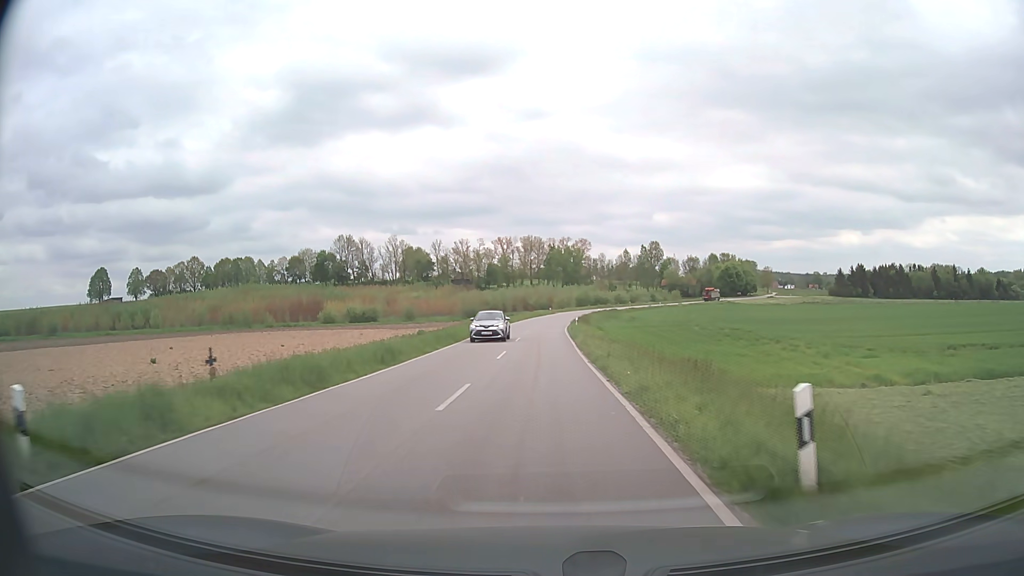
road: tertiary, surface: asphalt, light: Day
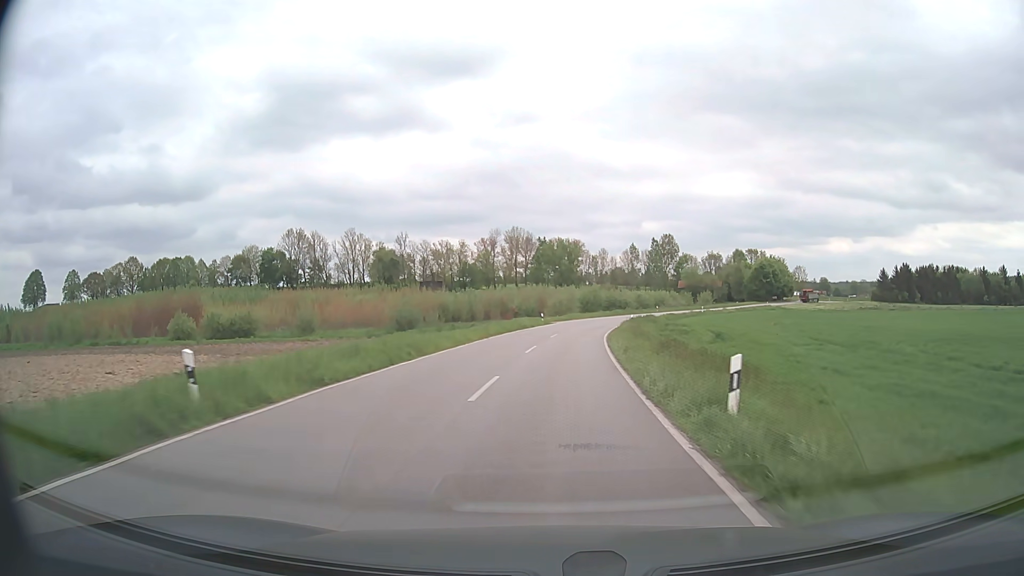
(0.0, +47.8) m; +1°
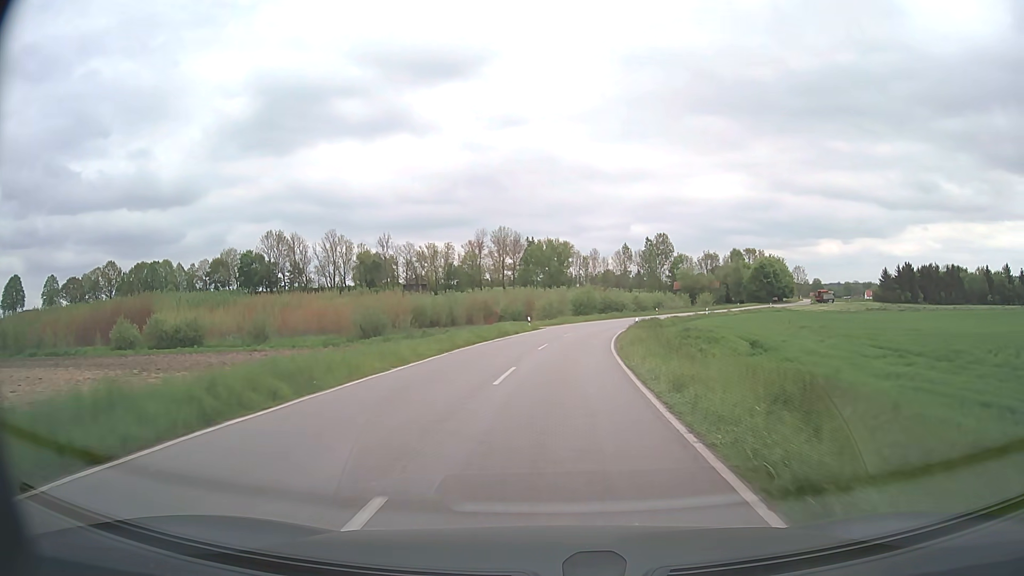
(+0.1, +9.4) m; +1°
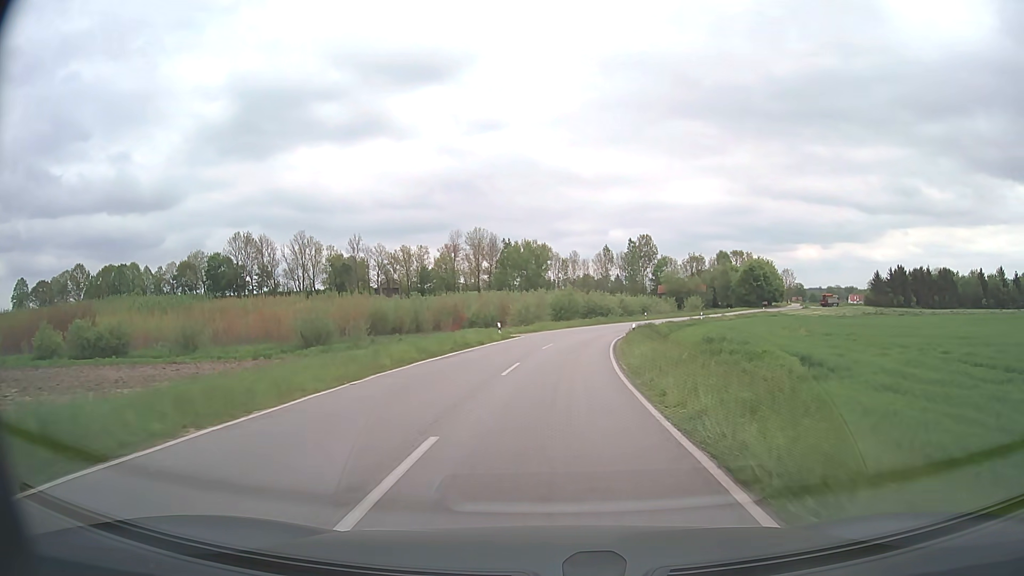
(+0.1, +9.4) m; +2°
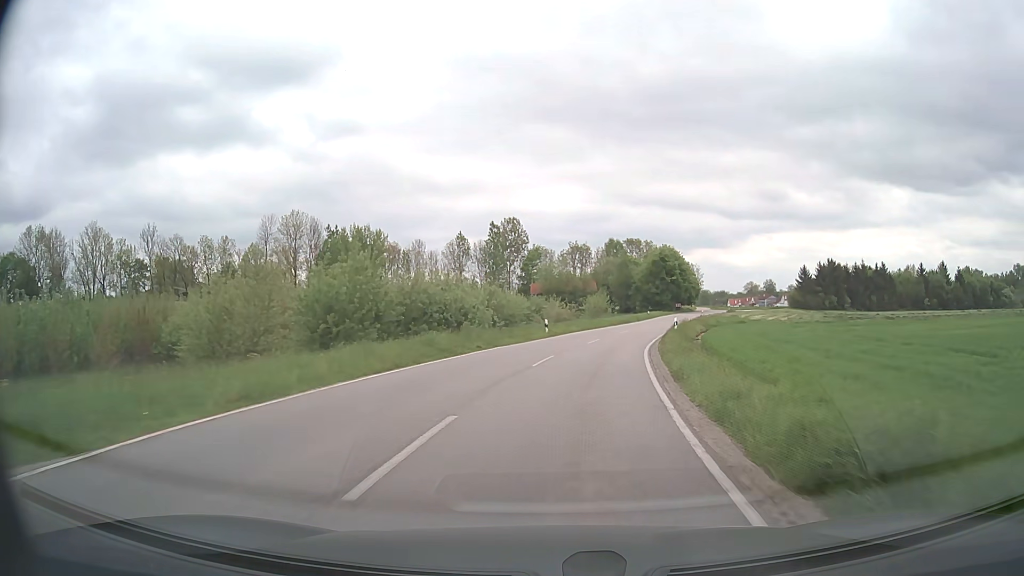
(+4.0, +46.4) m; +12°
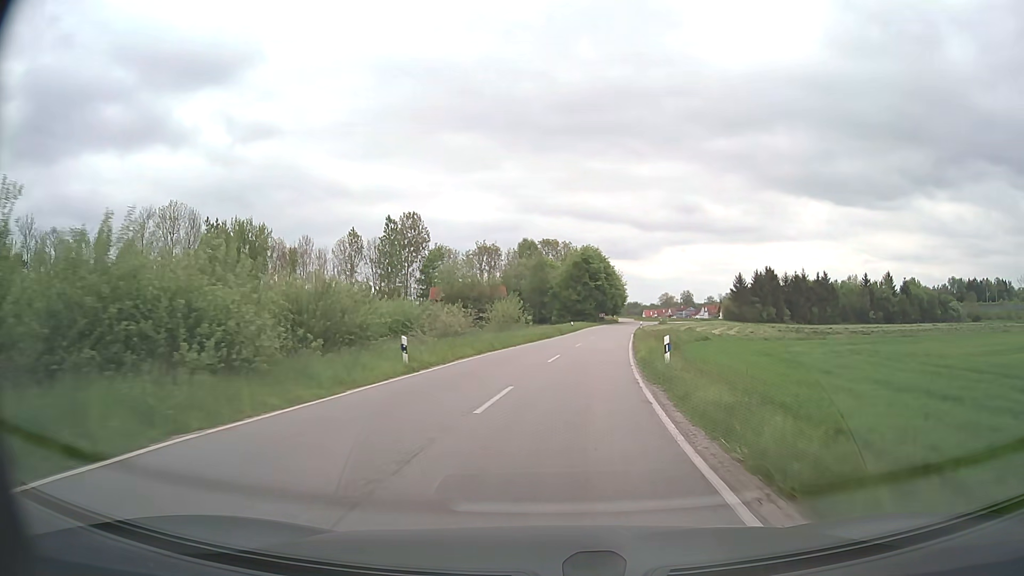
(+1.2, +18.7) m; +7°
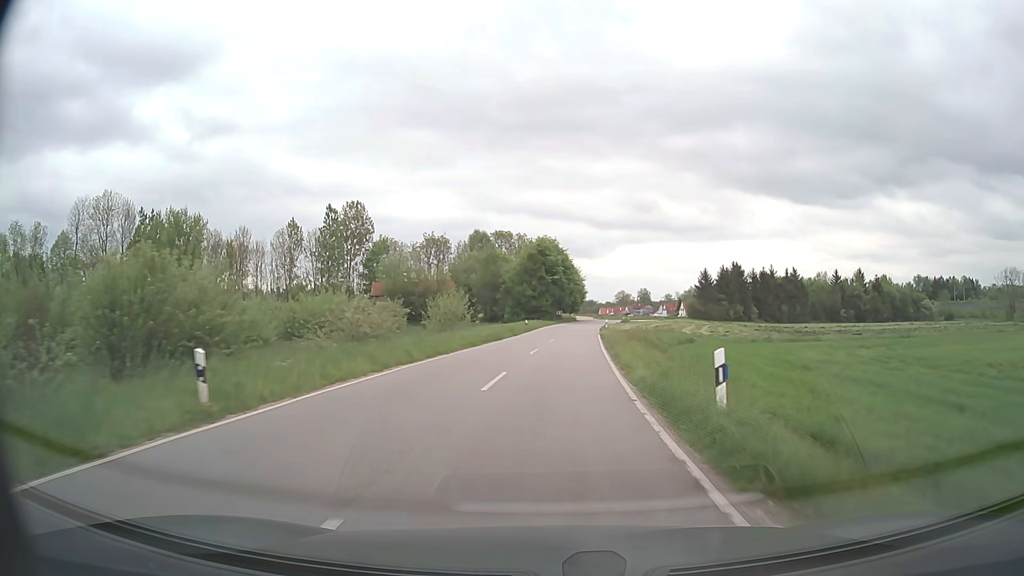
(+0.3, +9.4) m; +4°
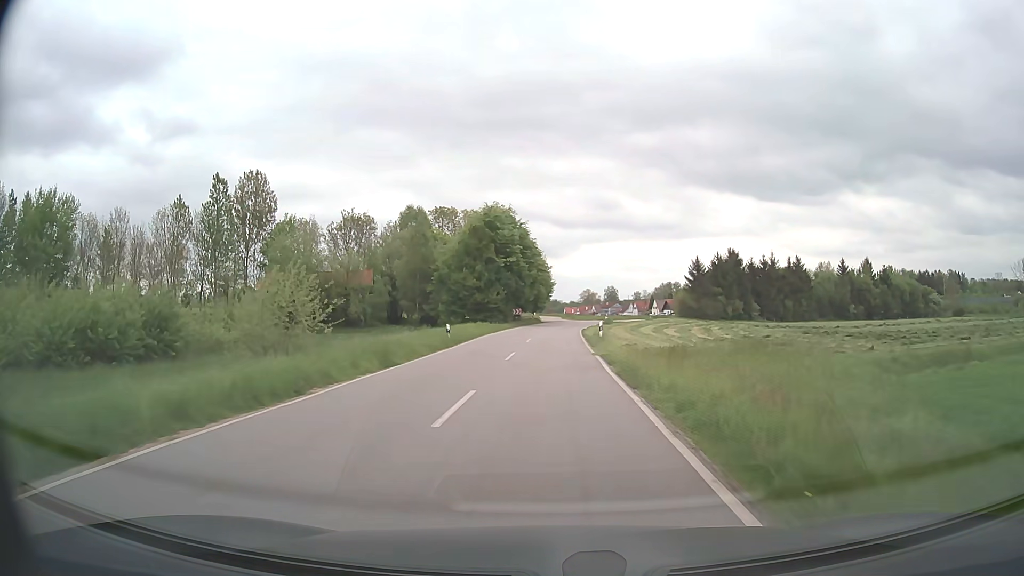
(+1.2, +28.3) m; +4°
(0, +10) (0, +20) (0, +30) (0, +40) (+1, +50) (+2, +60) (+3, +70) (+5, +80) (+7, +89) (+11, +99) m
